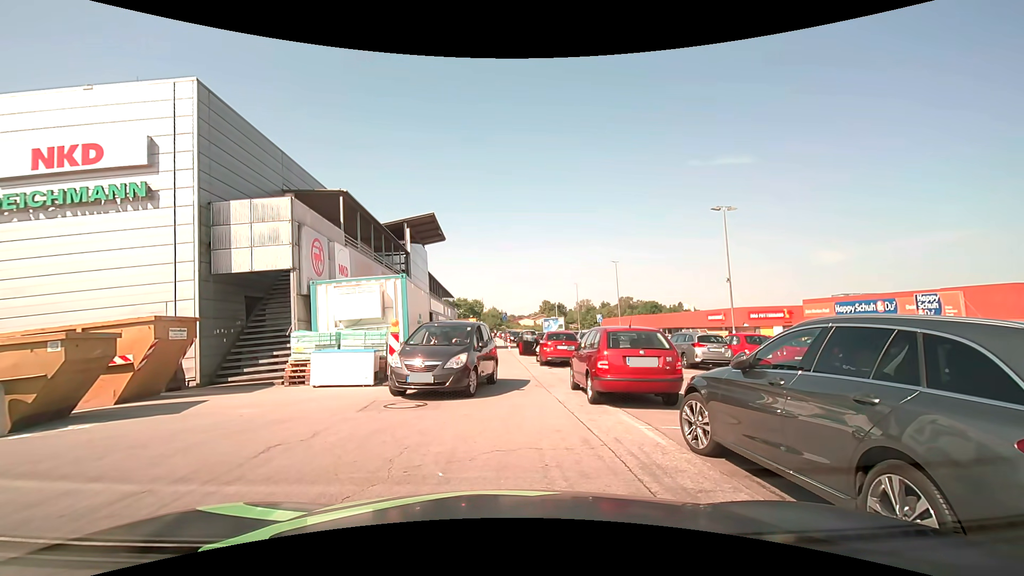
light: Day
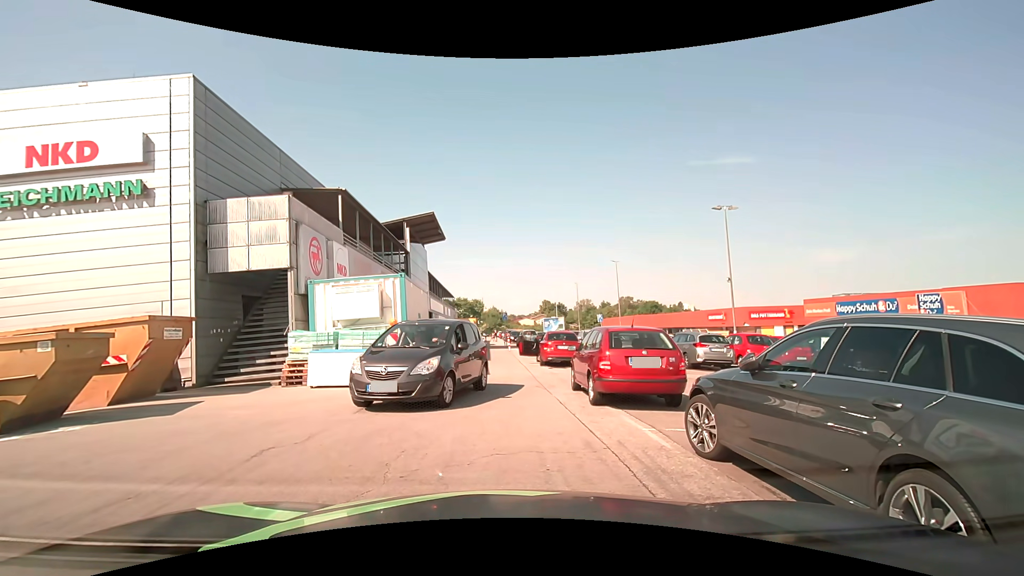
(0.0, +0.2) m; 0°
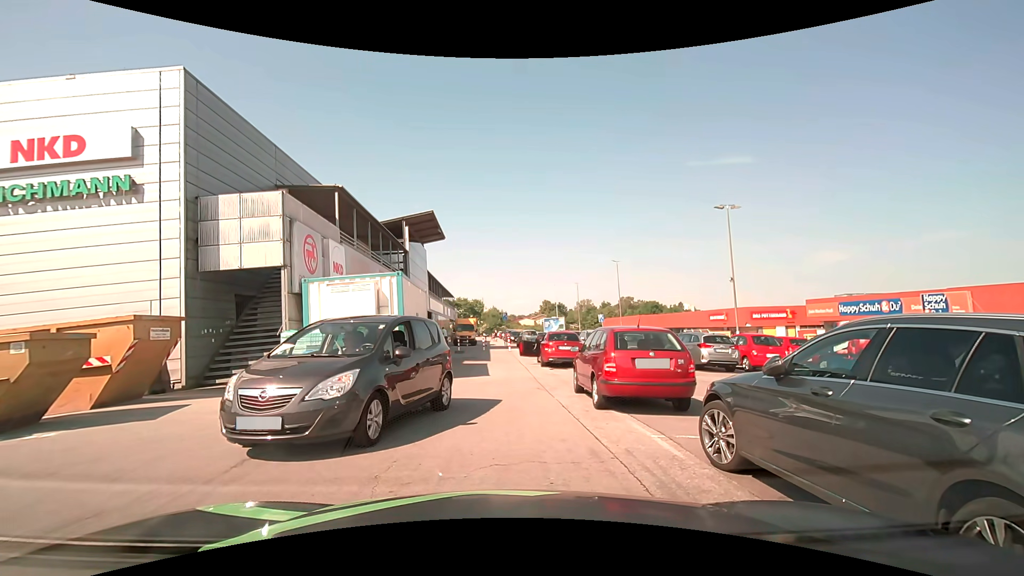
(0.0, +0.4) m; 0°
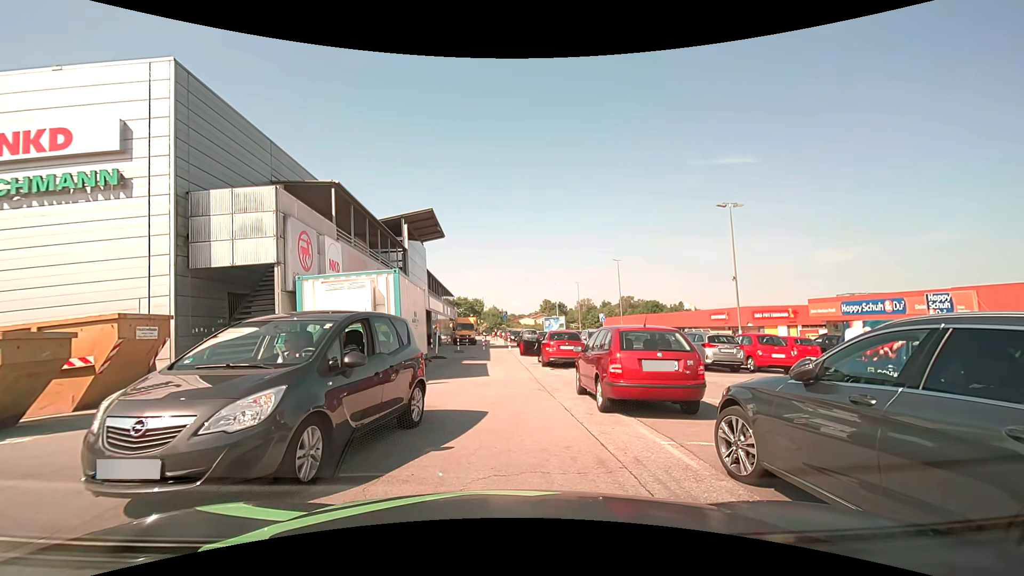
(0.0, +0.4) m; 0°
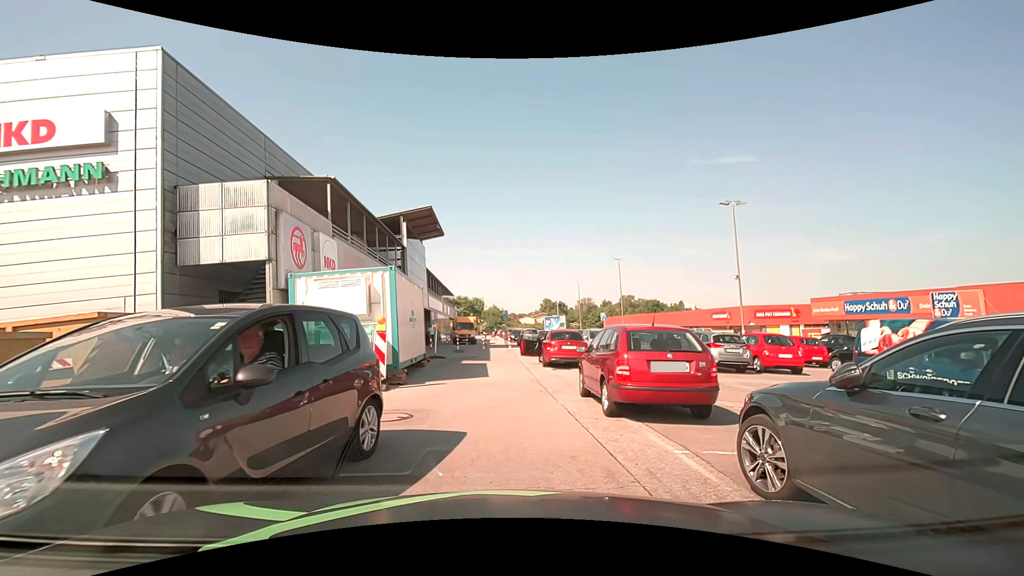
(0.0, +0.5) m; 0°
